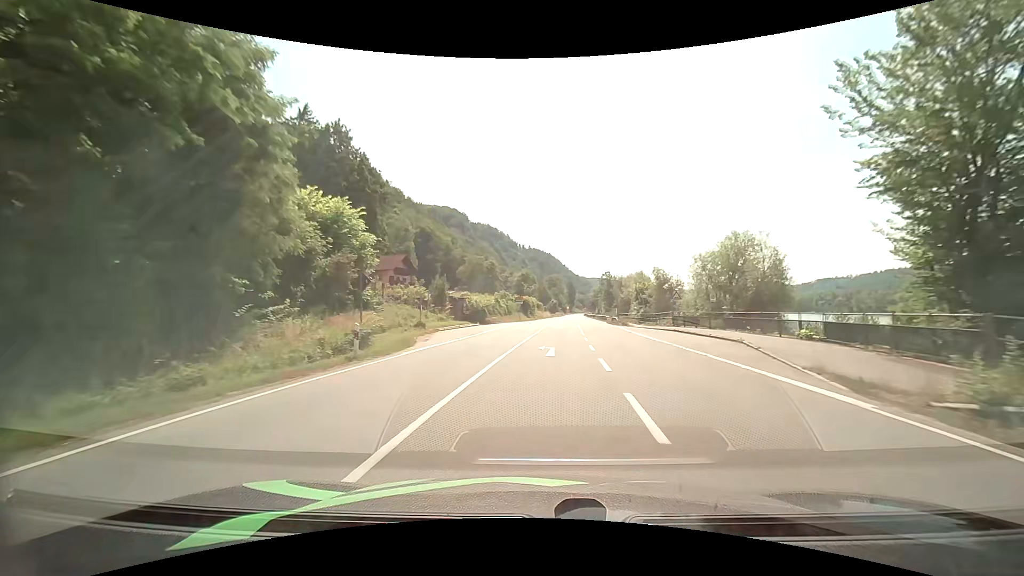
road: primary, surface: asphalt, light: Day
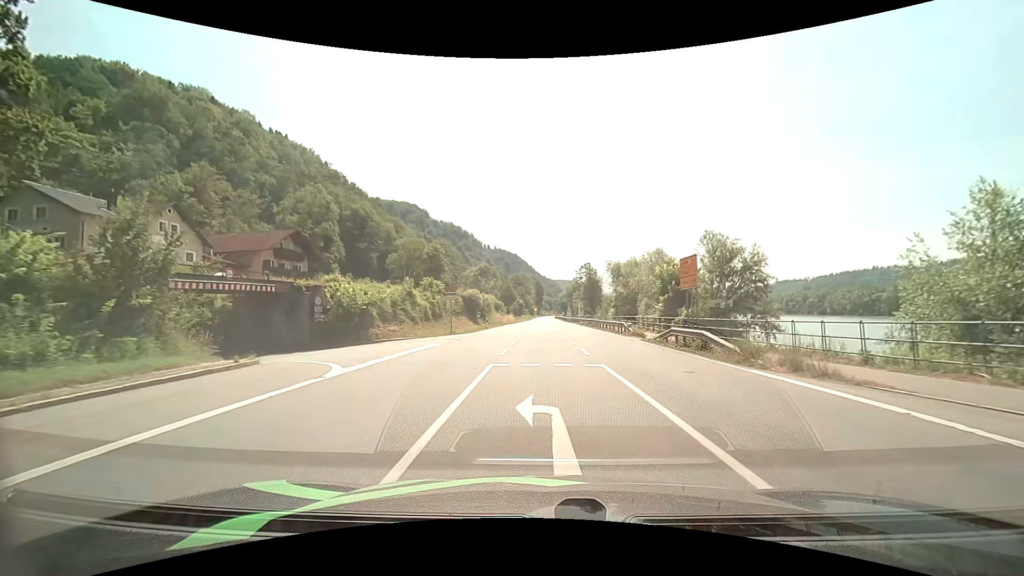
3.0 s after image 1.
(+1.1, +36.1) m; +4°
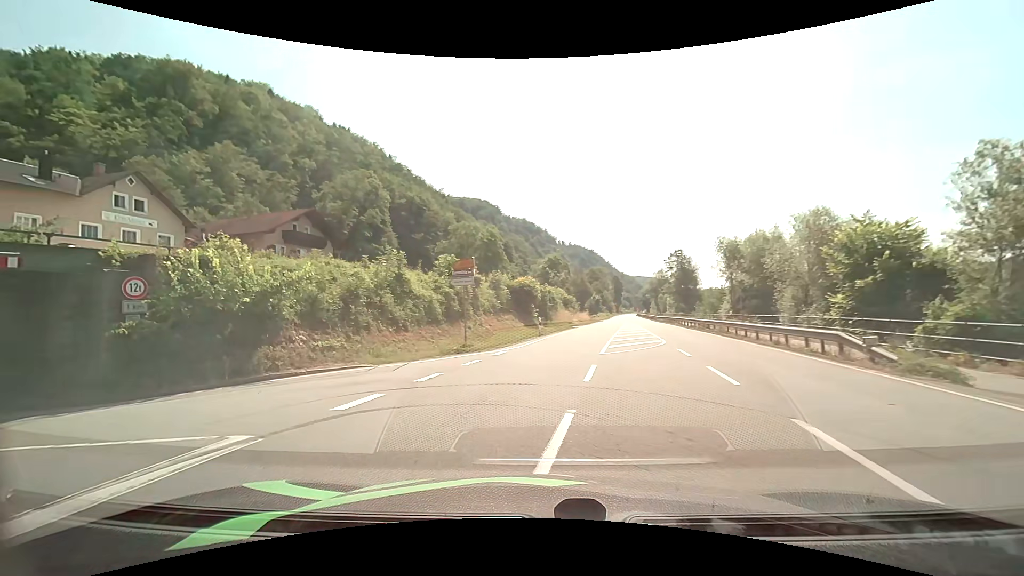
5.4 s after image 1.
(-0.3, +17.7) m; -8°
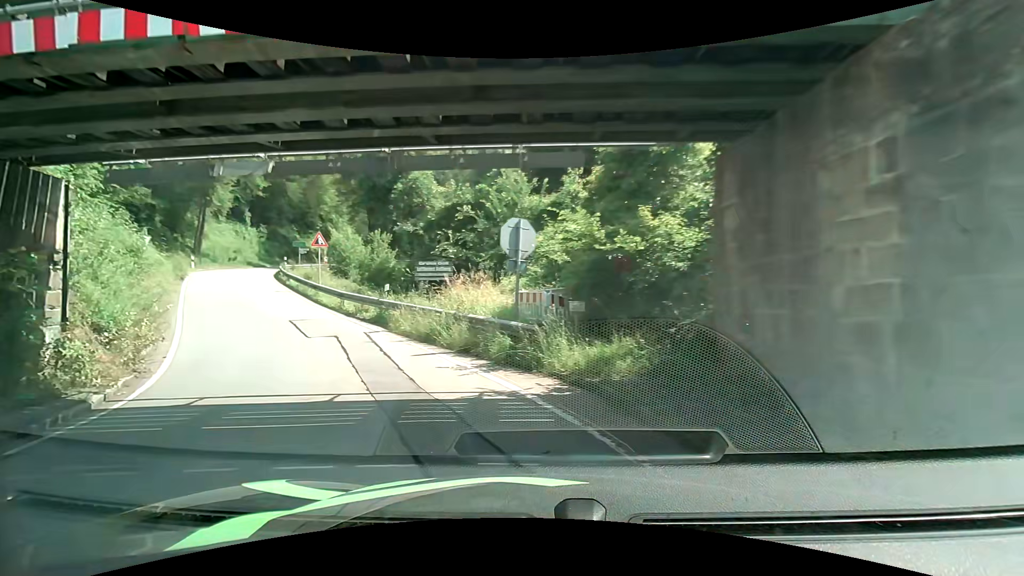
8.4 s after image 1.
(-8.7, +10.5) m; -75°
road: tertiary
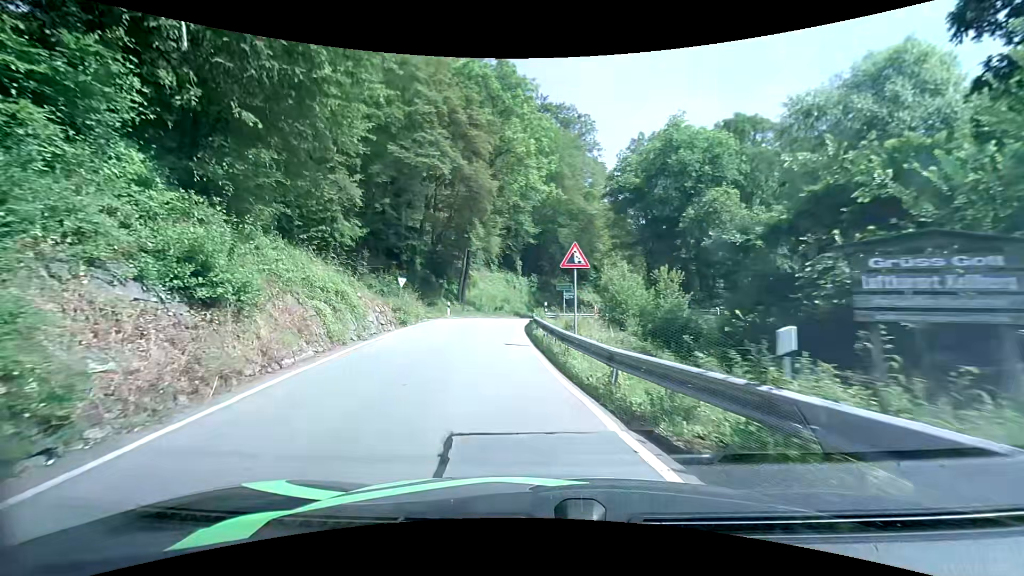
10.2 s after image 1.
(-3.8, +12.4) m; -31°
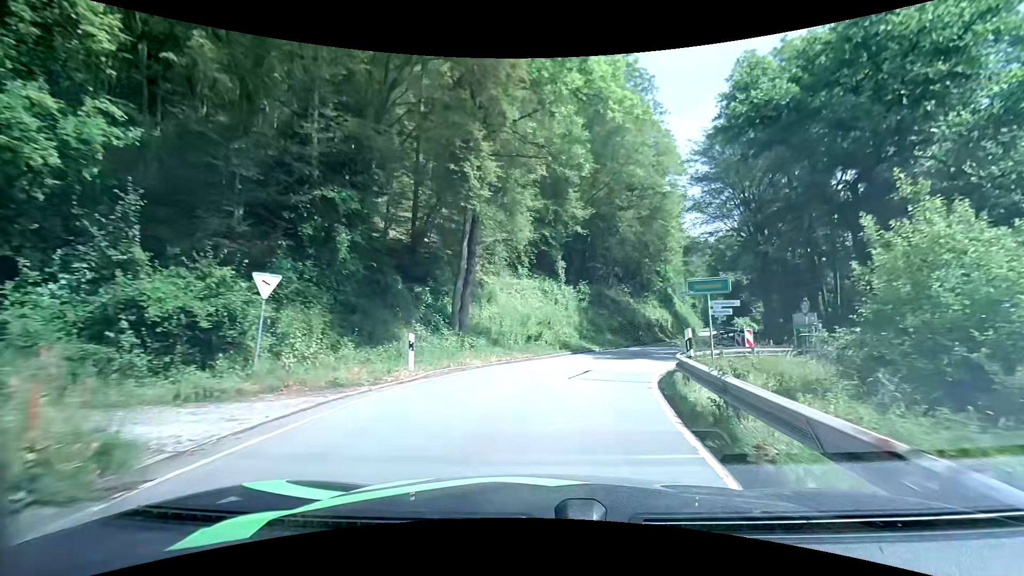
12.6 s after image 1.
(-1.8, +21.6) m; -2°
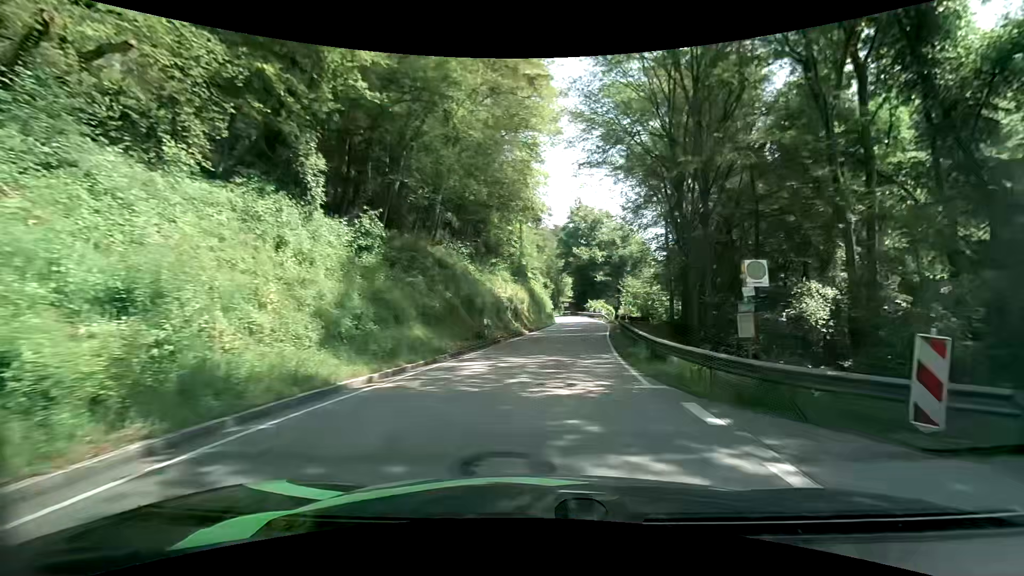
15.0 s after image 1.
(+3.6, +22.2) m; +18°
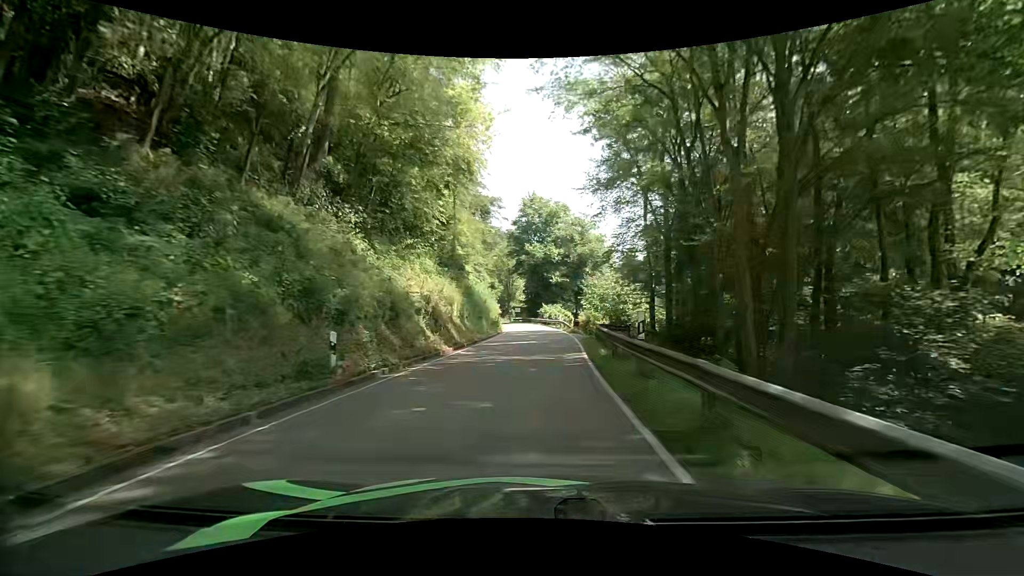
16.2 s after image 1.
(+0.7, +12.4) m; +4°
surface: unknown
(0, +10) (+1, +20) (+1, +30) (+2, +40) (+1, +50) (0, +60) (-1, +70) (-2, +80) (-4, +90) (-6, +99) m
